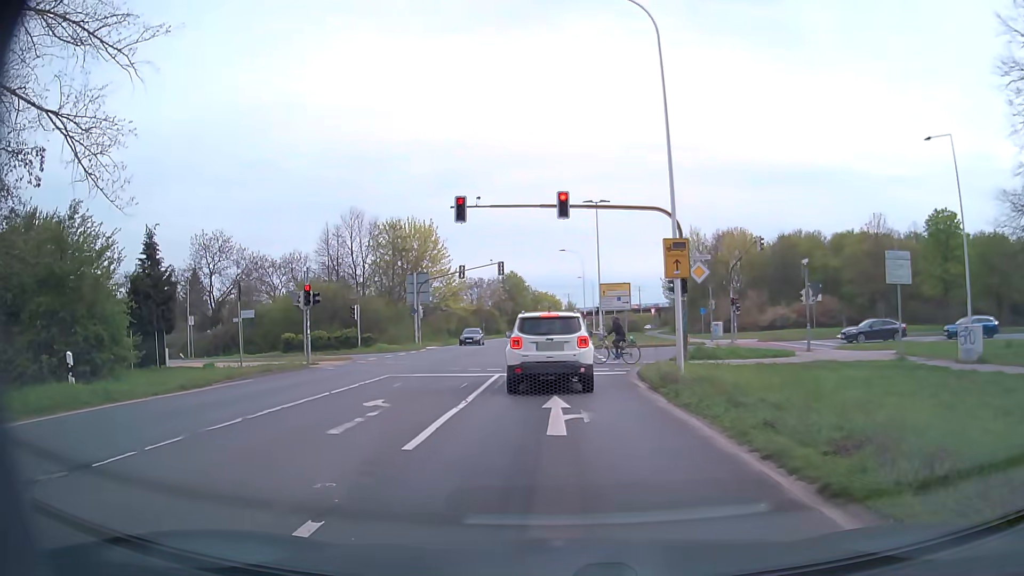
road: secondary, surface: asphalt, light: Day
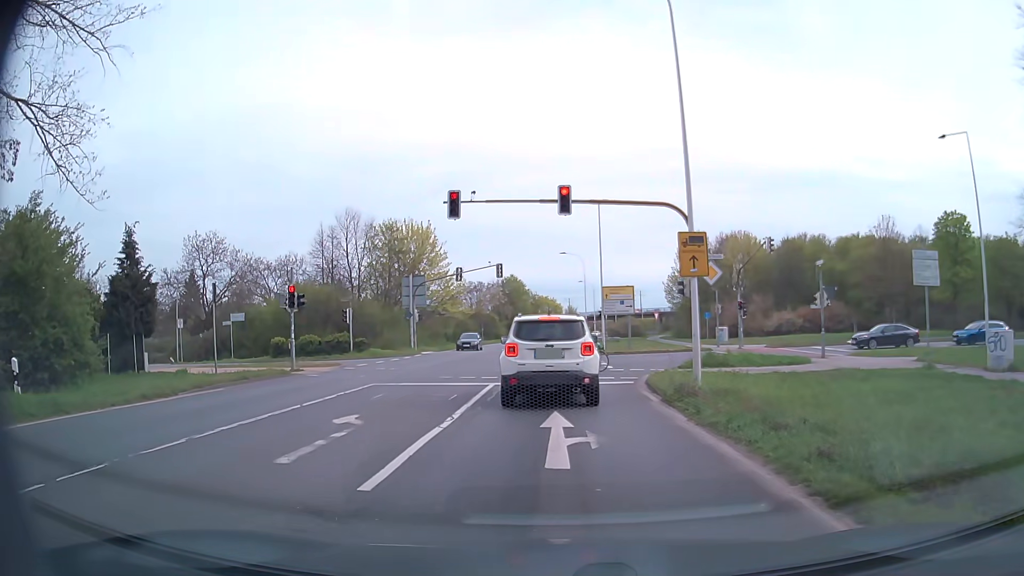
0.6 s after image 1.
(0.0, +1.8) m; 0°
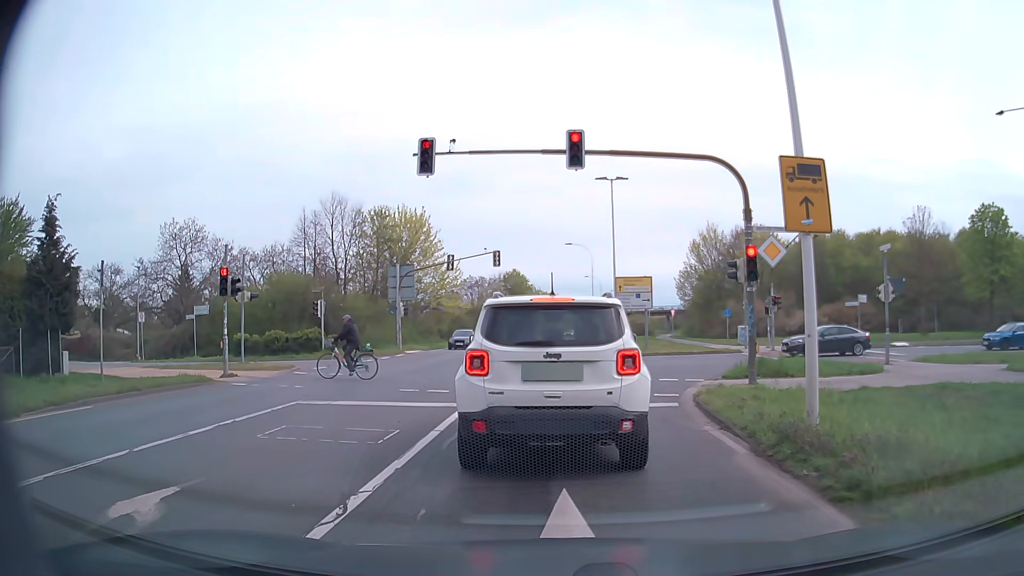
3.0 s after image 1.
(0.0, +5.8) m; 0°
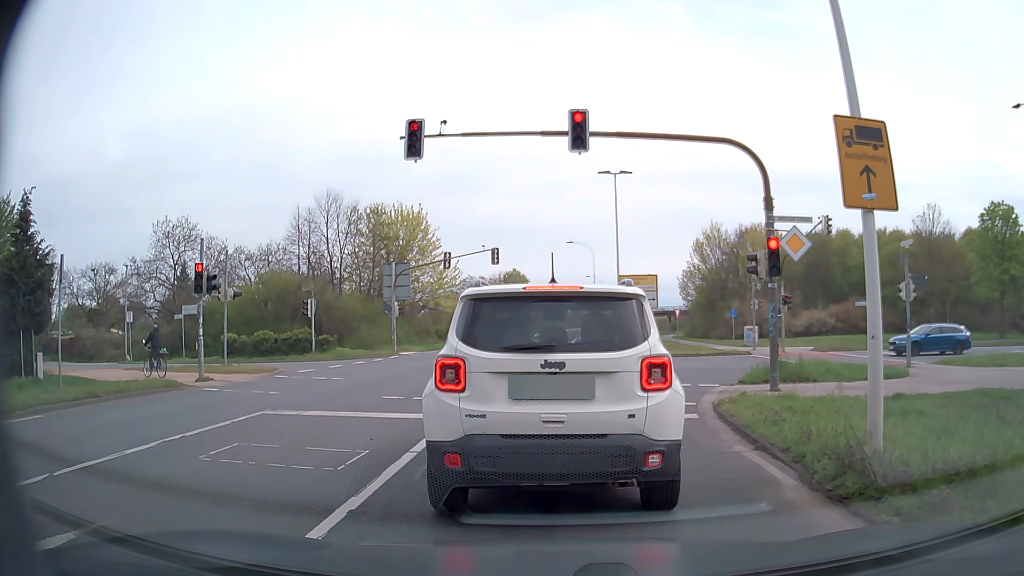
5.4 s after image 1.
(0.0, +1.5) m; 0°
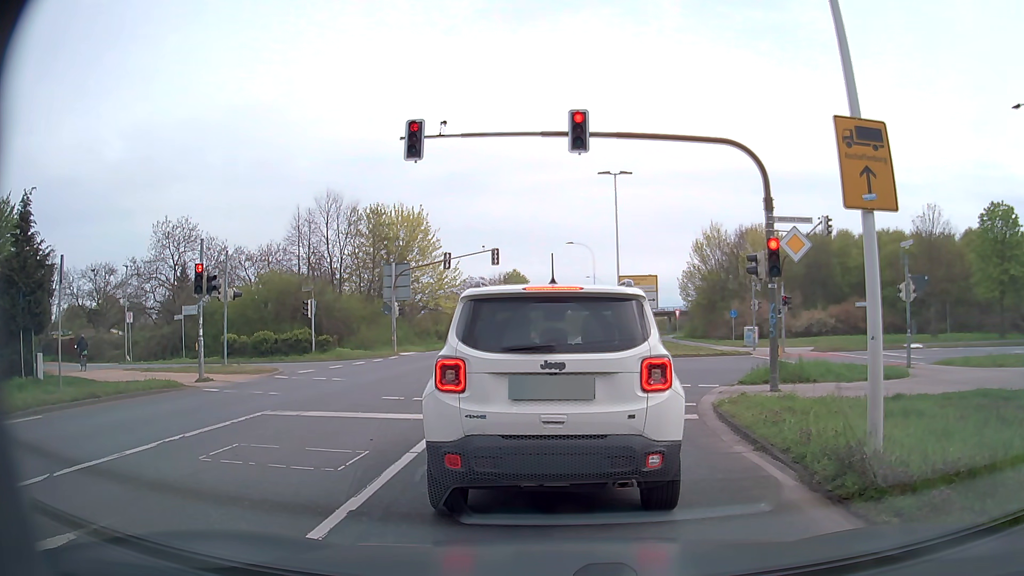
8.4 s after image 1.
(0.0, +0.1) m; 0°
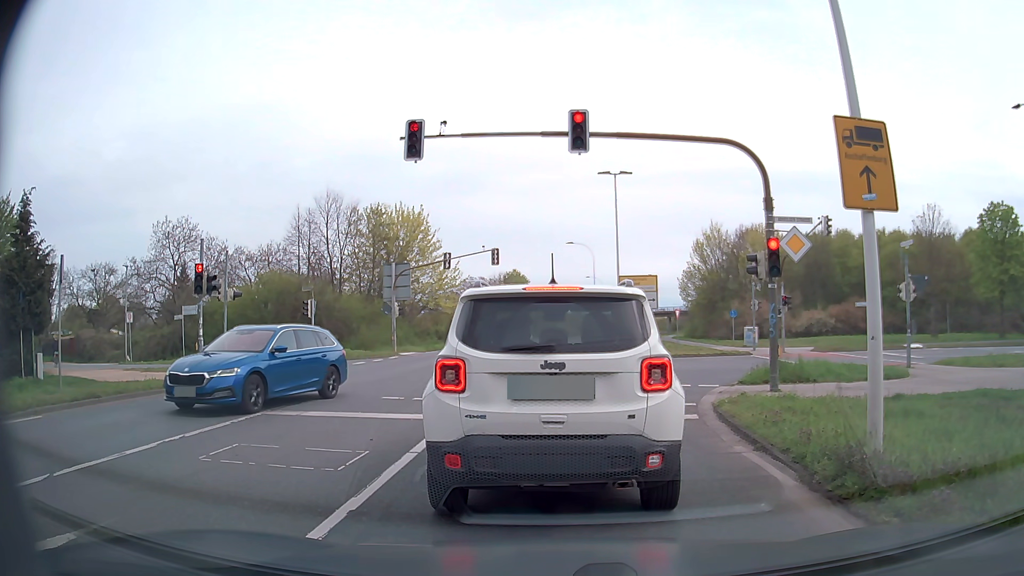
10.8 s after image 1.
(0.0, 0.0) m; 0°
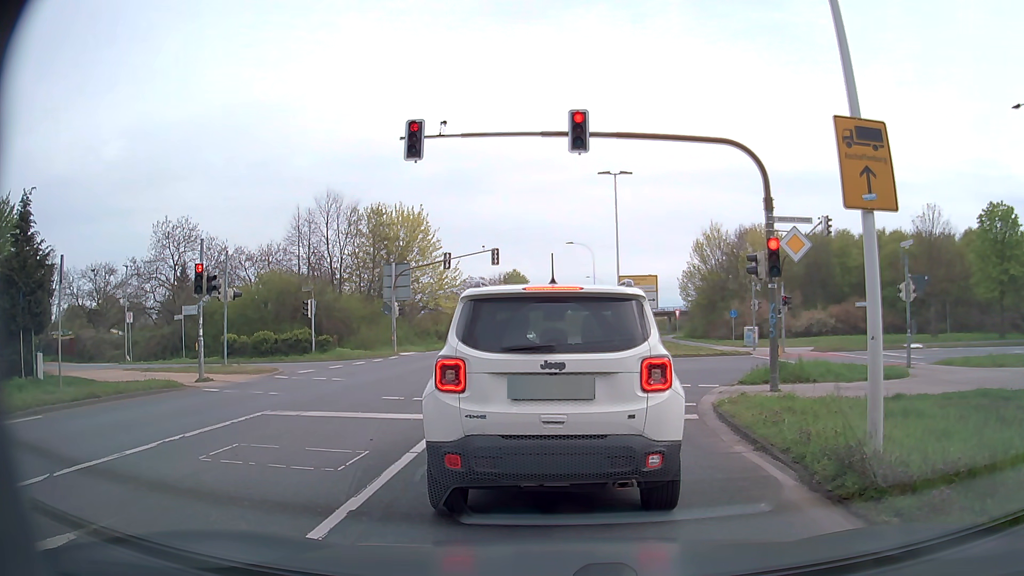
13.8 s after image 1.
(0.0, 0.0) m; 0°
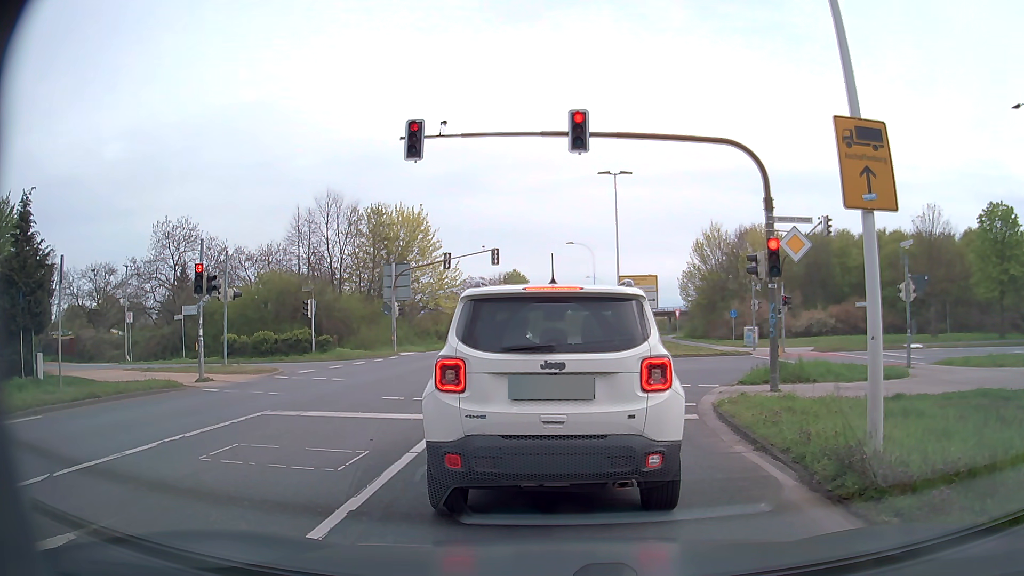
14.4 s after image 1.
(0.0, 0.0) m; 0°
(0, +10) (0, +20) (+1, +30) (+1, +40) (+1, +50) (+2, +60) (+2, +70) (+3, +80) (+4, +90) (+5, +100) m
